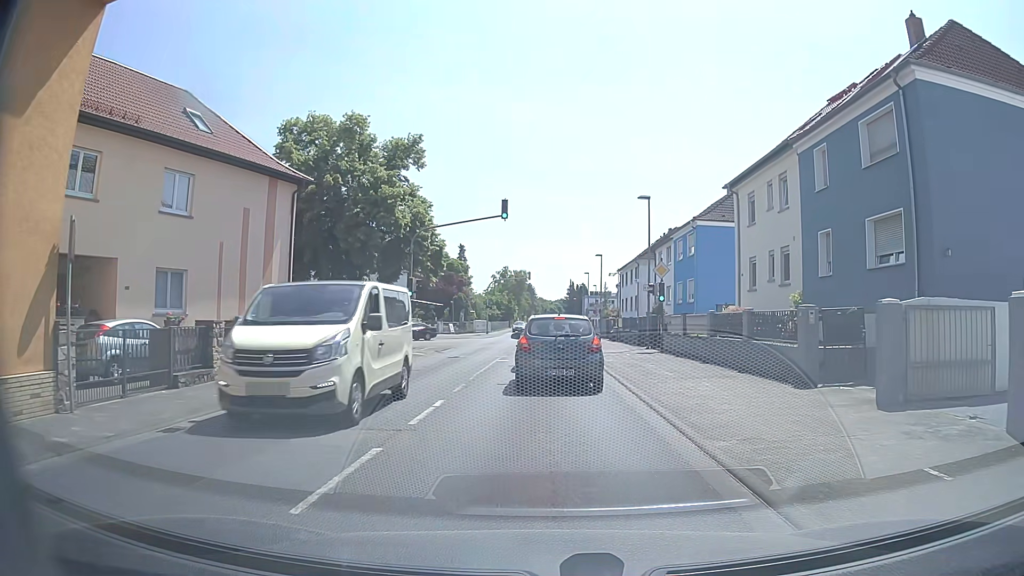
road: secondary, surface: asphalt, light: Day
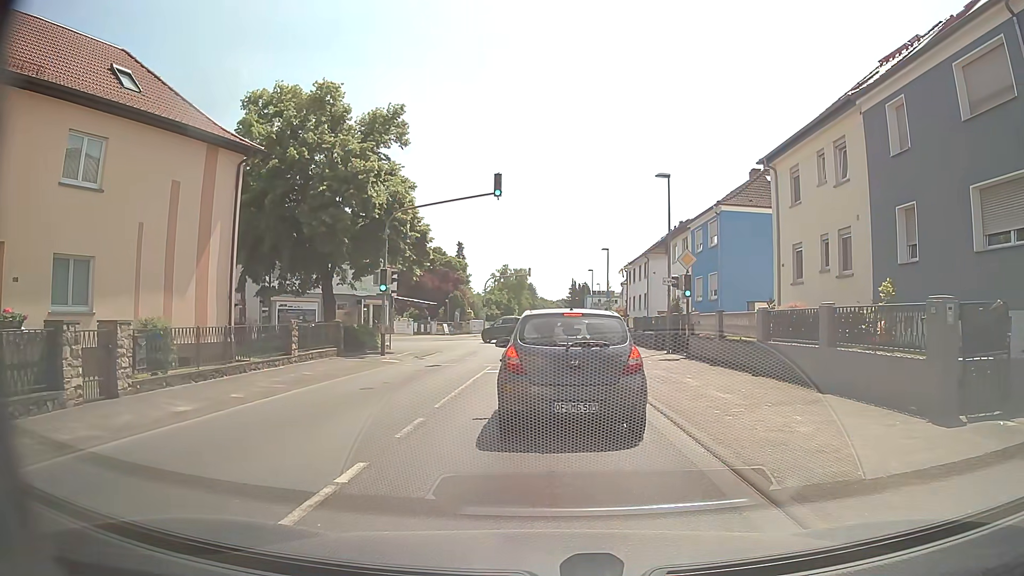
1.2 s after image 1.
(0.0, +5.0) m; 0°
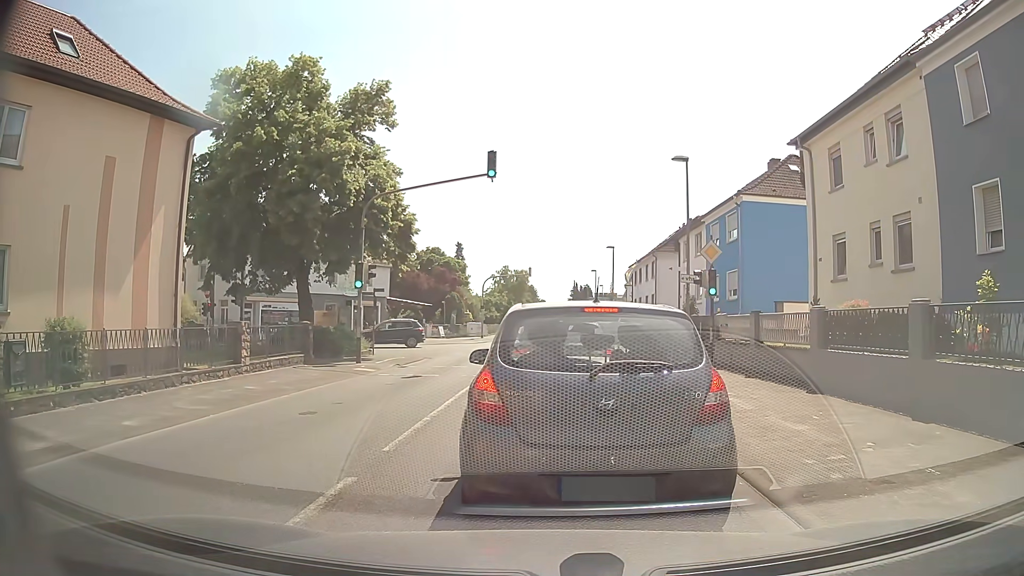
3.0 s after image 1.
(0.0, +3.3) m; 0°
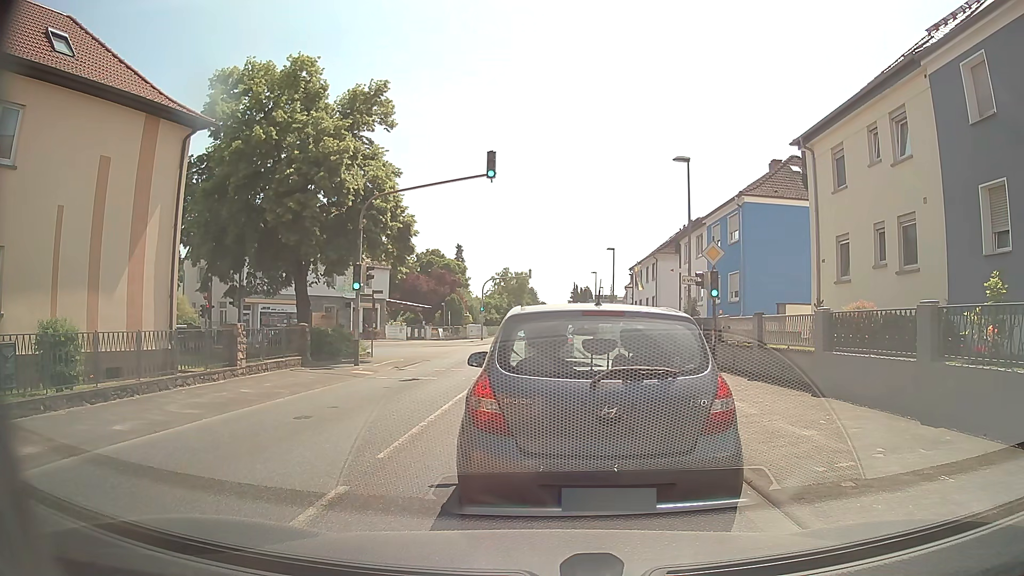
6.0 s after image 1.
(0.0, +0.3) m; 0°
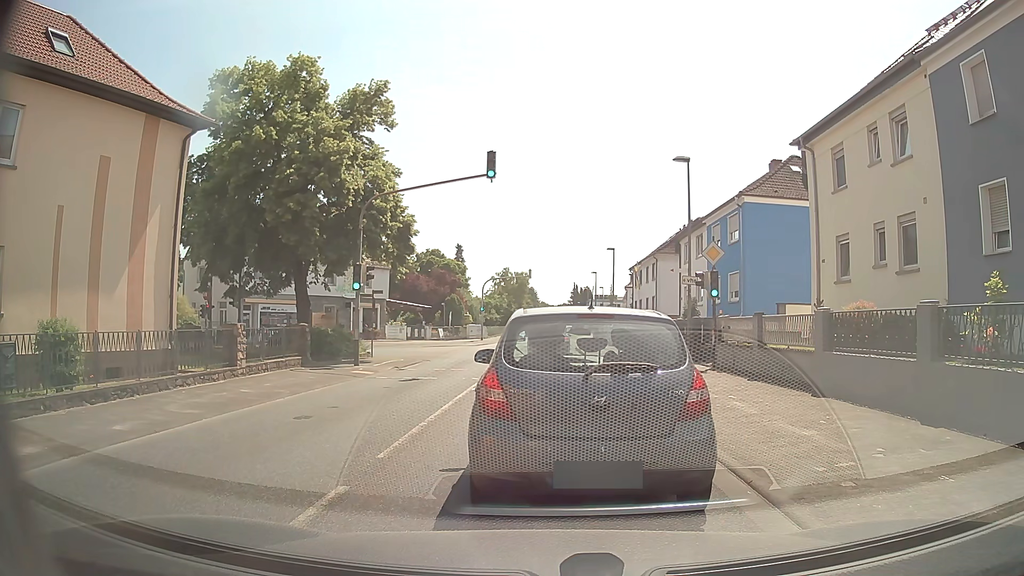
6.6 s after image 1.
(0.0, 0.0) m; 0°
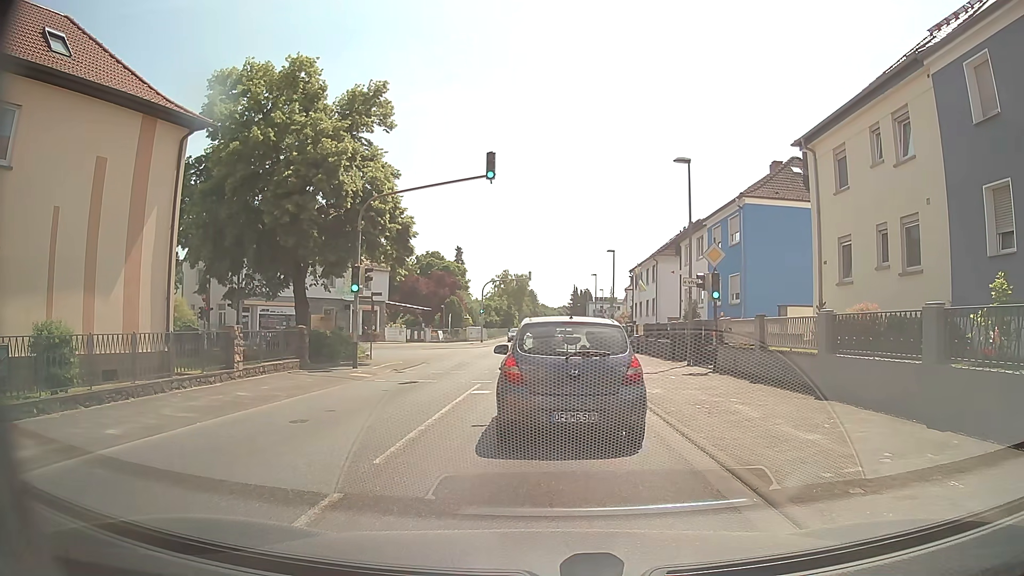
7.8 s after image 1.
(0.0, +0.2) m; 0°
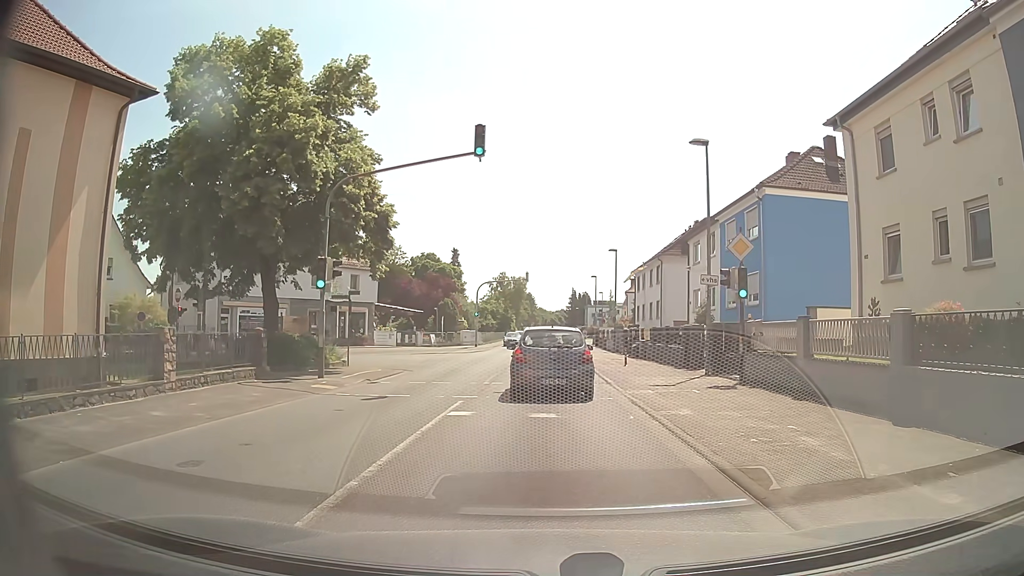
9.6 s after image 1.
(0.0, +3.5) m; -1°
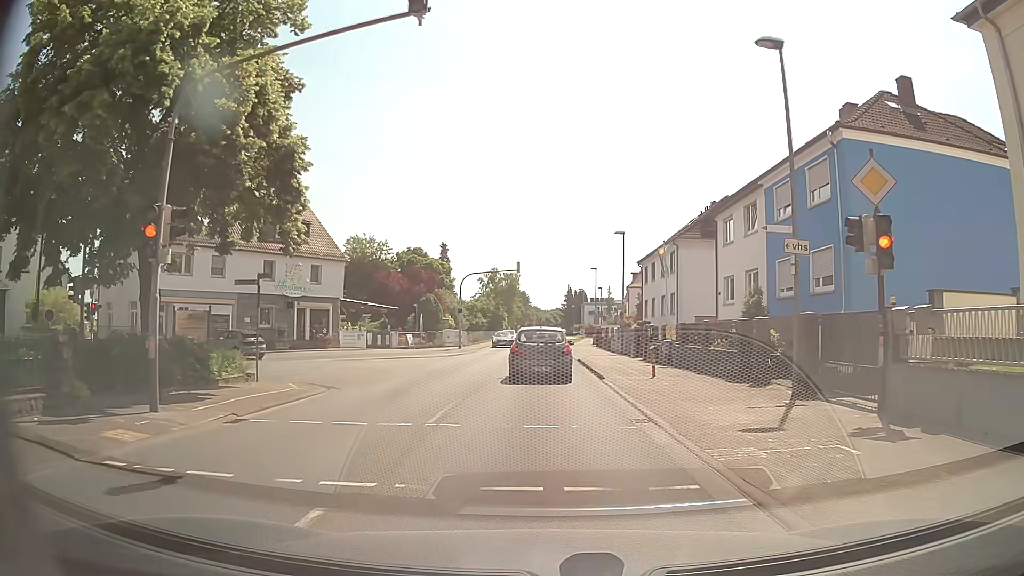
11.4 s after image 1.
(+0.1, +8.8) m; +1°
(0, +10) (0, +20) (0, +30) (0, +40) (0, +50) (0, +60) (0, +70) (0, +80) (+1, +90) (+1, +100) m
